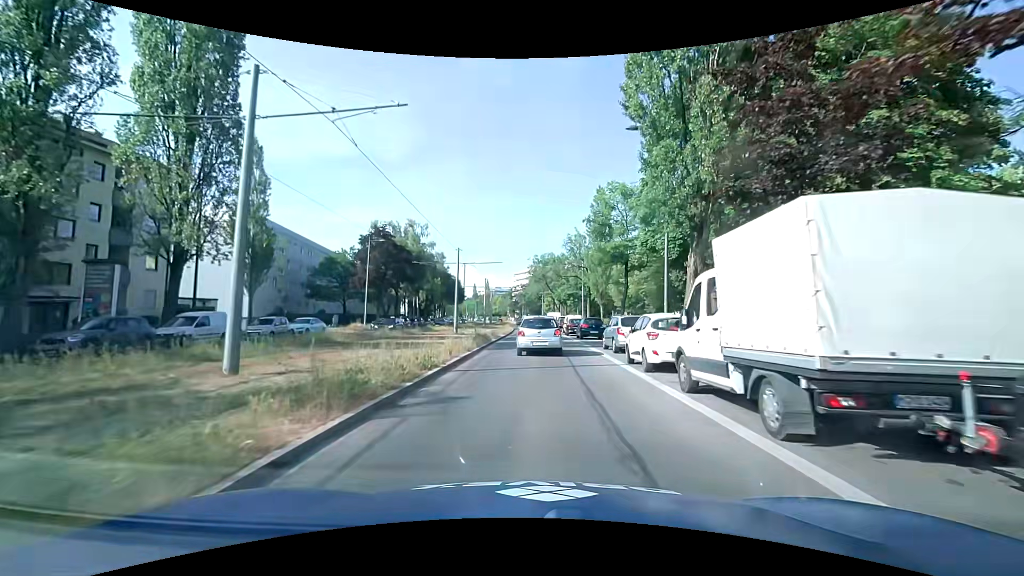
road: secondary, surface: asphalt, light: Day
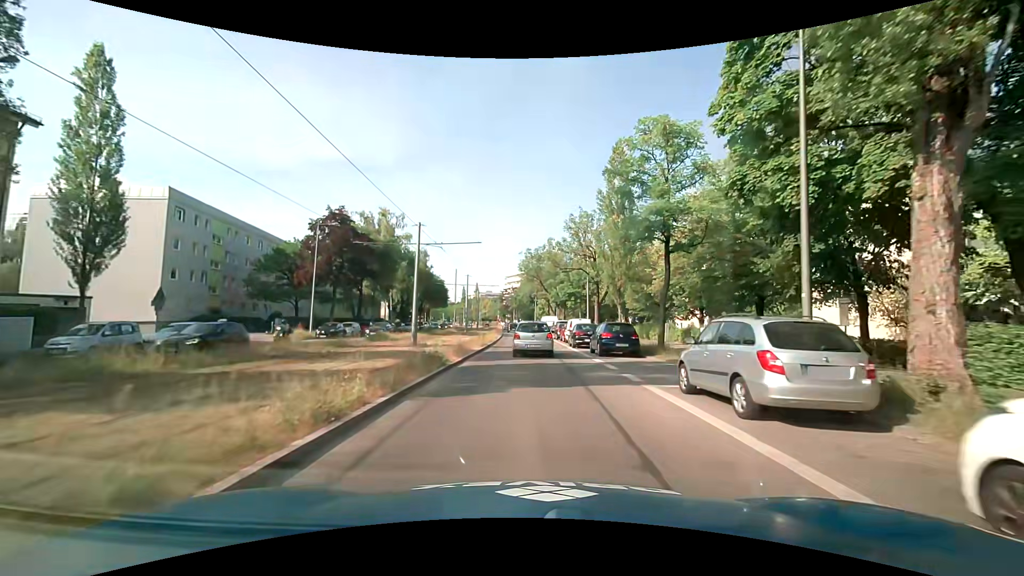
(+0.1, +12.5) m; +1°
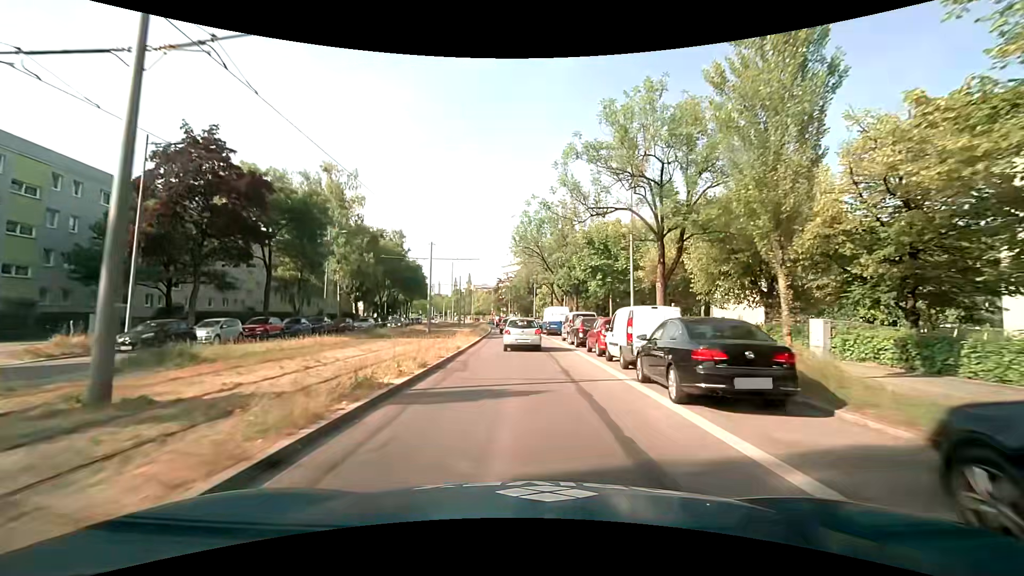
(+0.2, +21.0) m; +1°
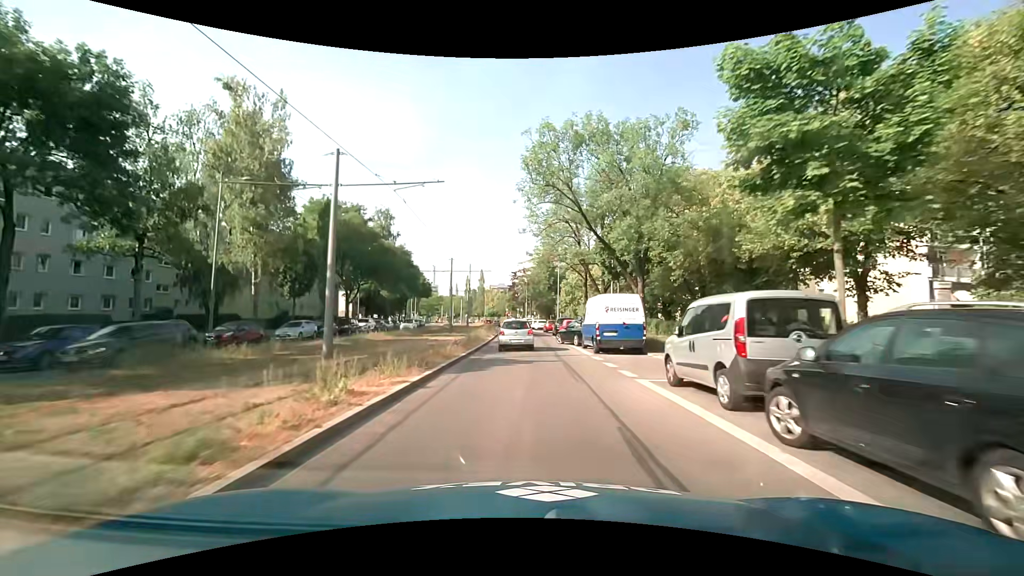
(-0.5, +21.7) m; -3°
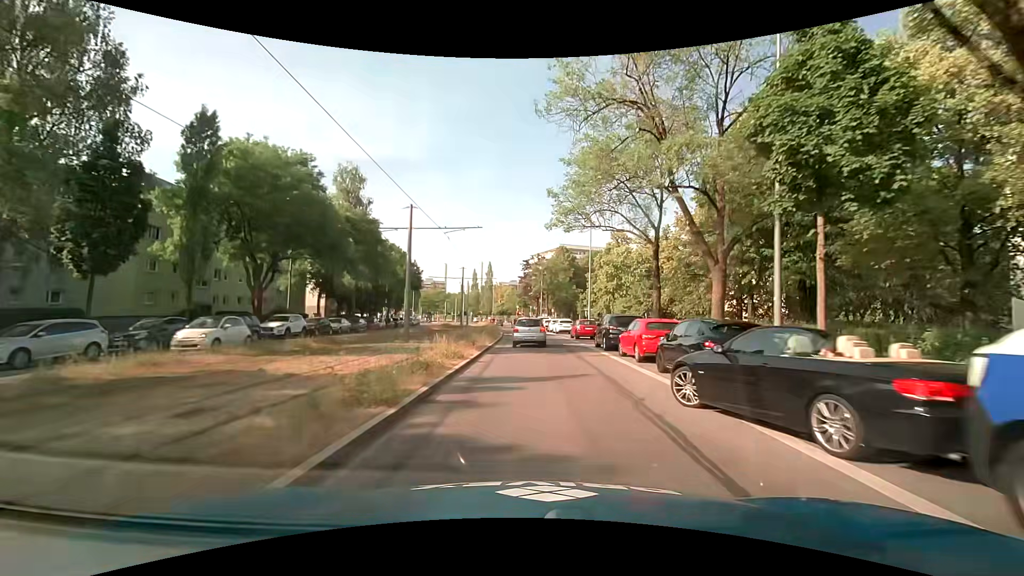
(-0.3, +21.3) m; -1°
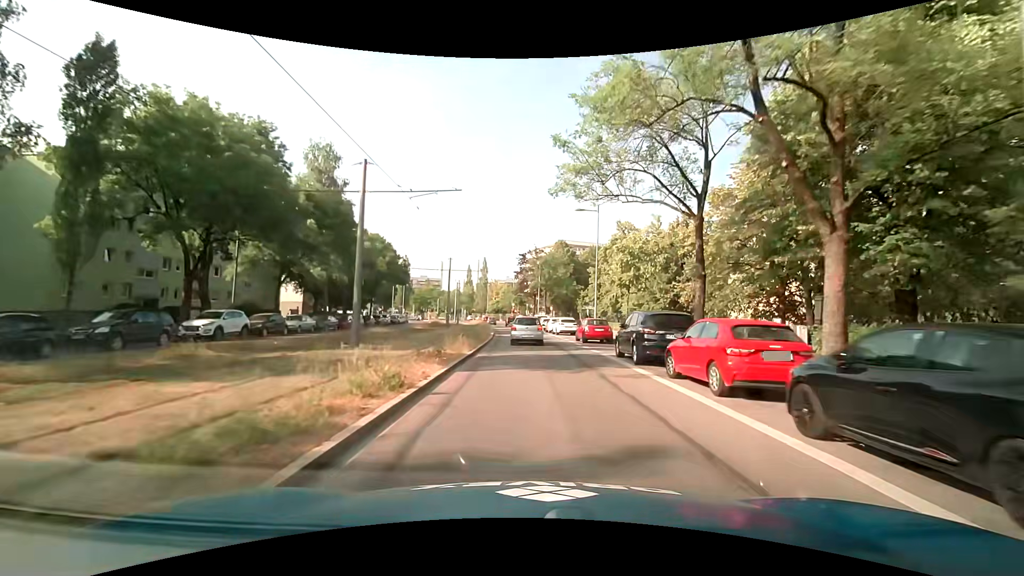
(0.0, +7.0) m; 0°
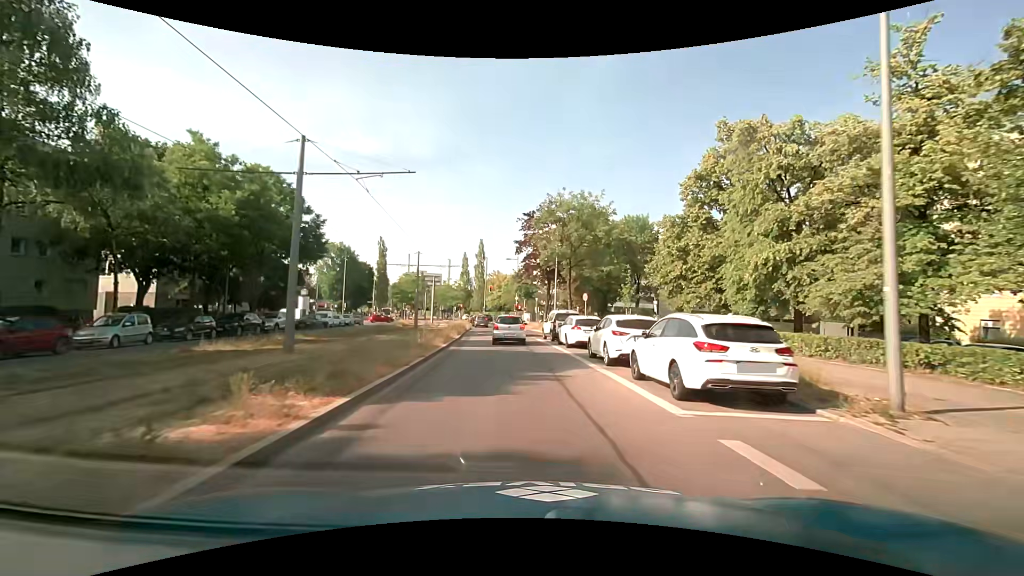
(+0.3, +32.7) m; -1°
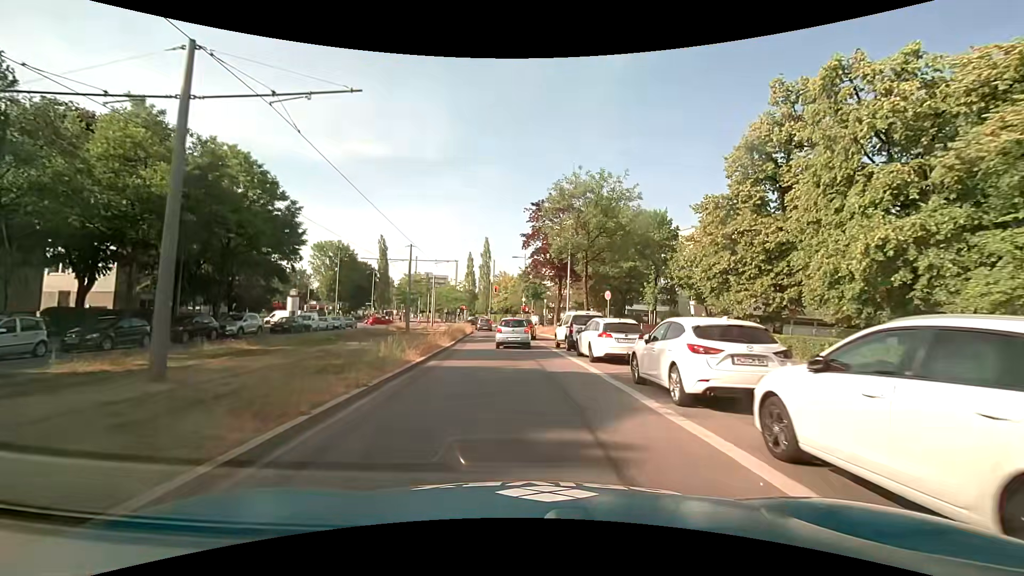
(-0.1, +5.9) m; -1°
